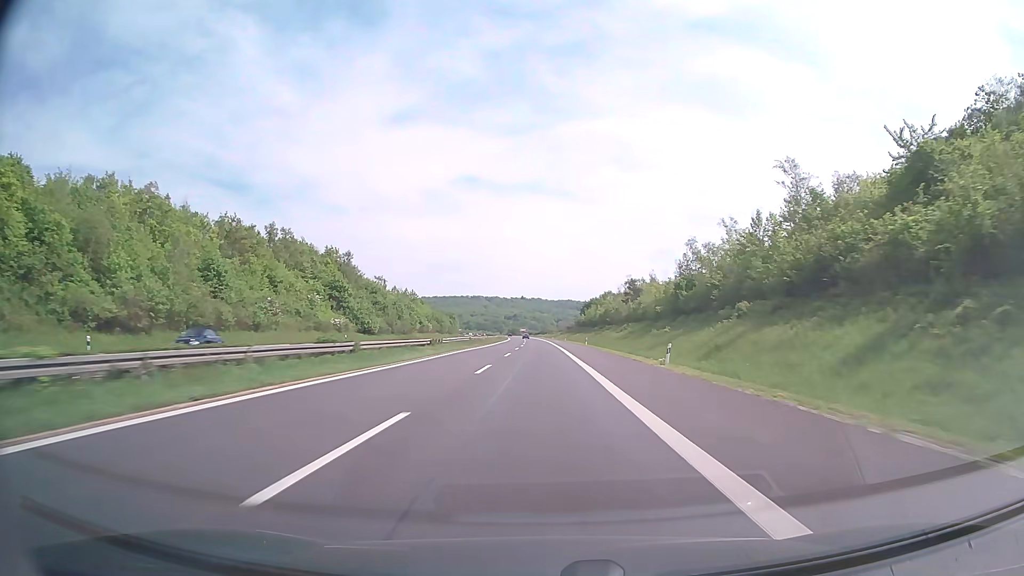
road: motorway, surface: concrete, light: Day
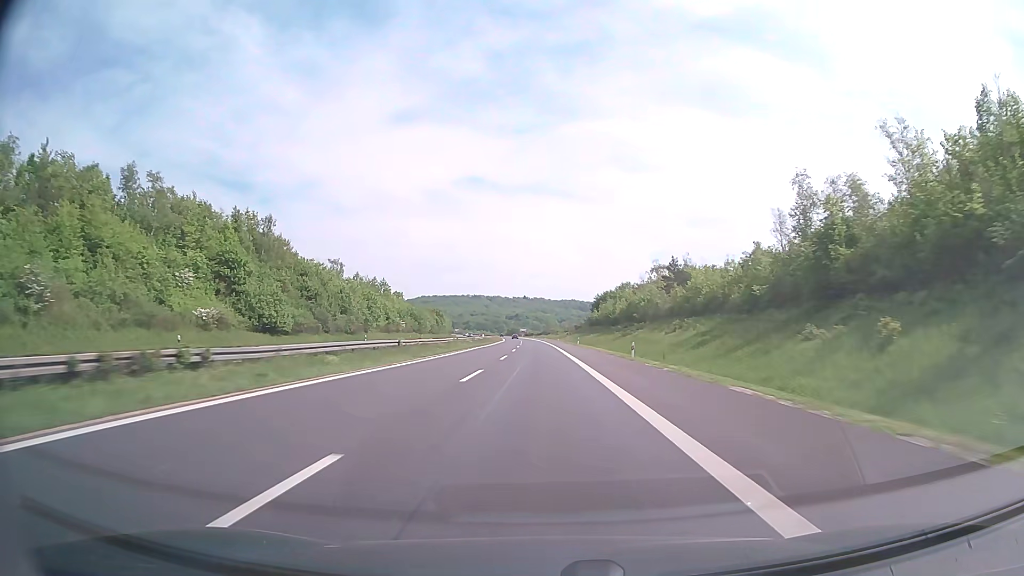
(0.0, +39.6) m; 0°
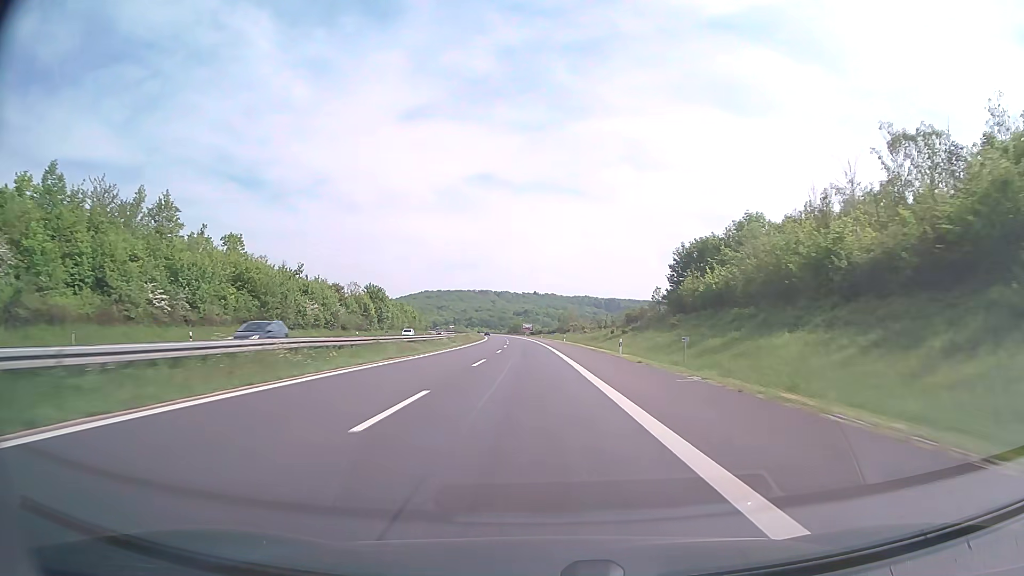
(-0.9, +99.0) m; -1°
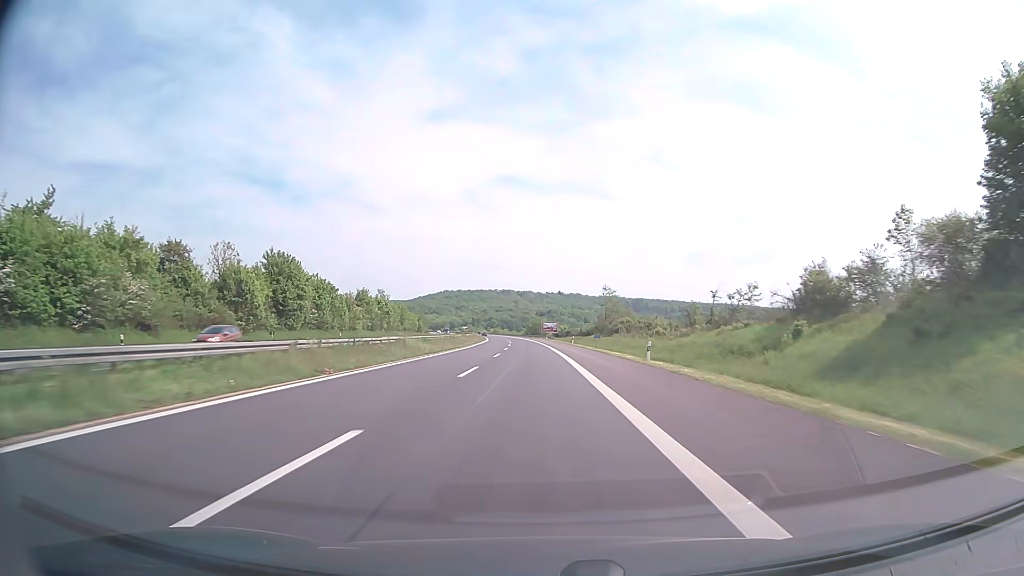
(-0.8, +59.4) m; -2°
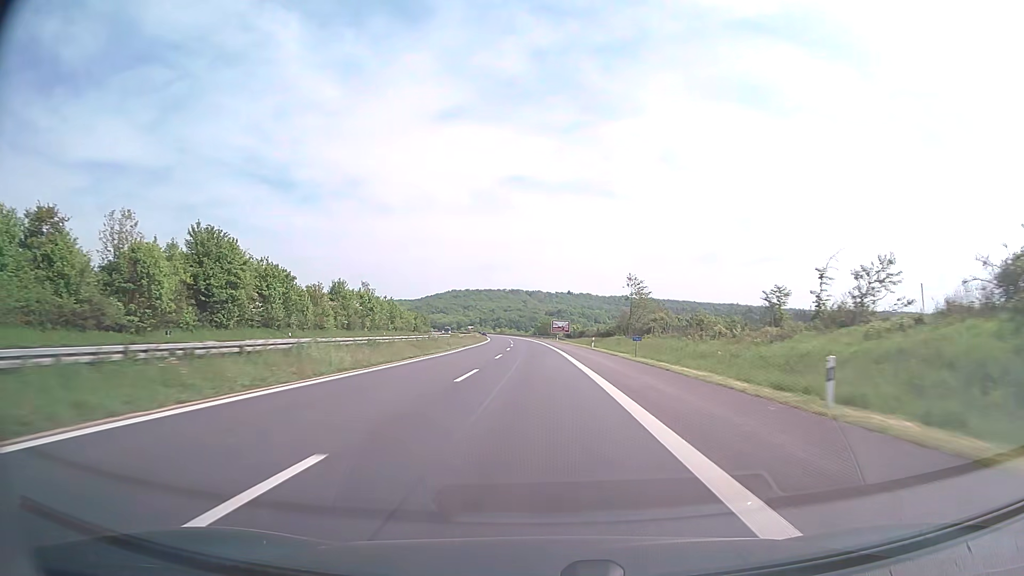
(-0.1, +19.8) m; -1°
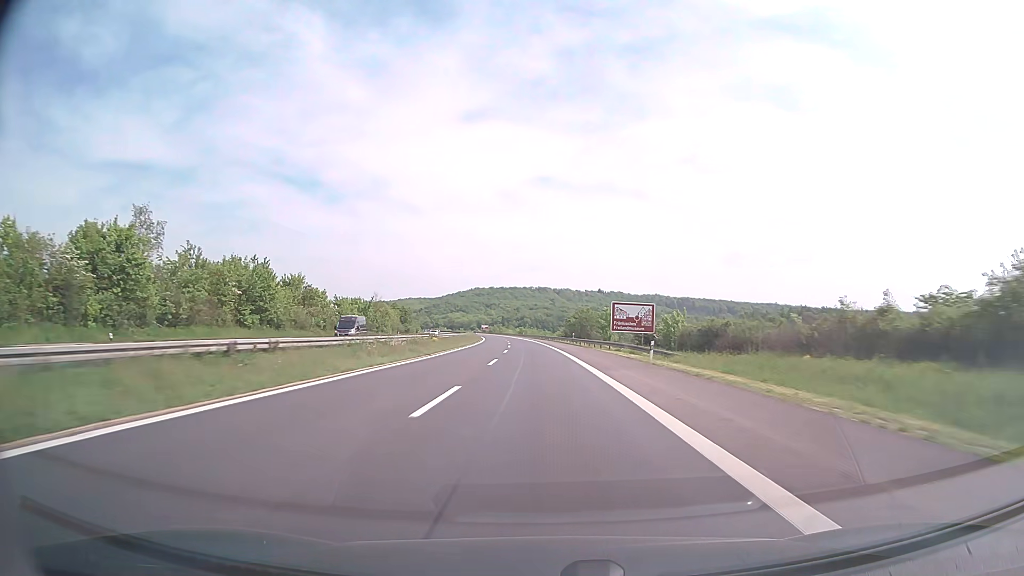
(-1.6, +79.4) m; -2°
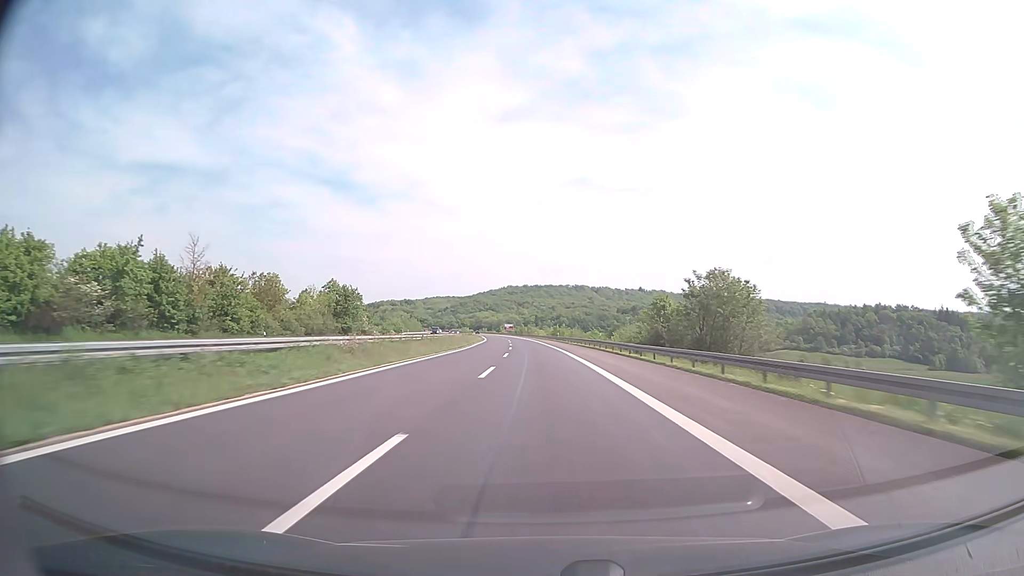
(-2.2, +79.4) m; -3°
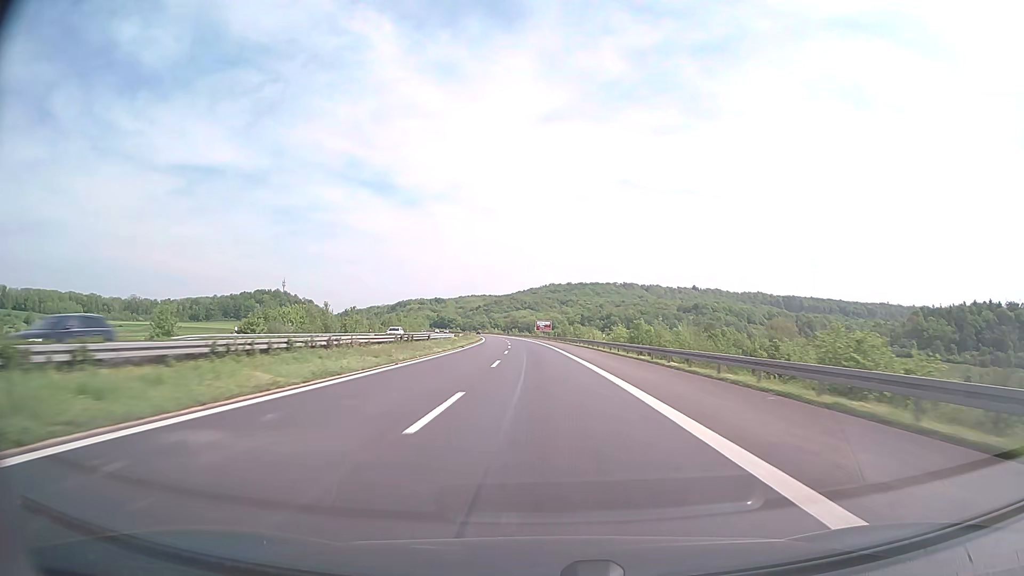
(-3.1, +99.2) m; -4°
(0, +10) (0, +20) (0, +30) (-1, +40) (-1, +50) (-1, +60) (-2, +70) (-2, +80) (-3, +90) (-3, +100) m
